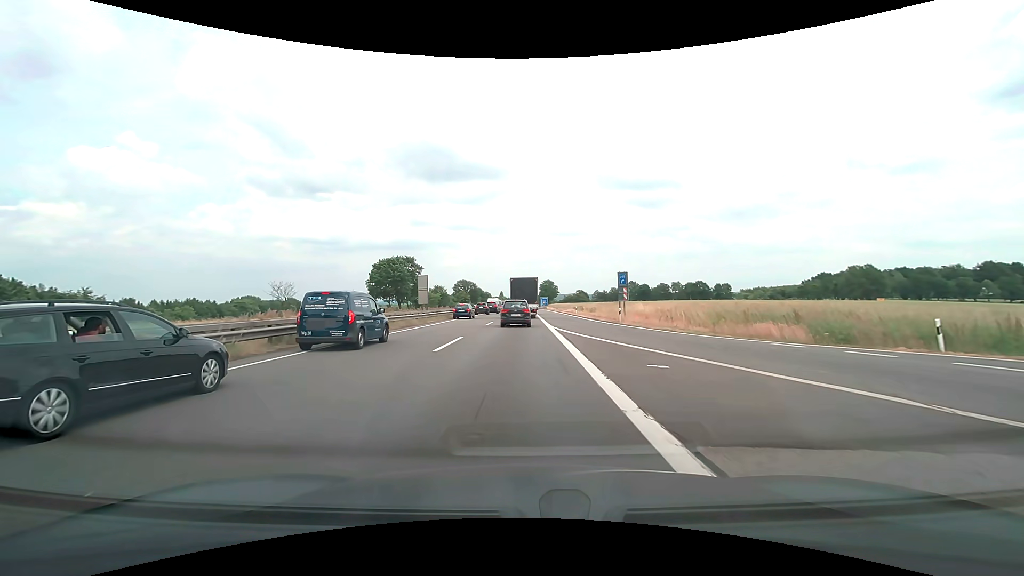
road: motorway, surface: asphalt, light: Day
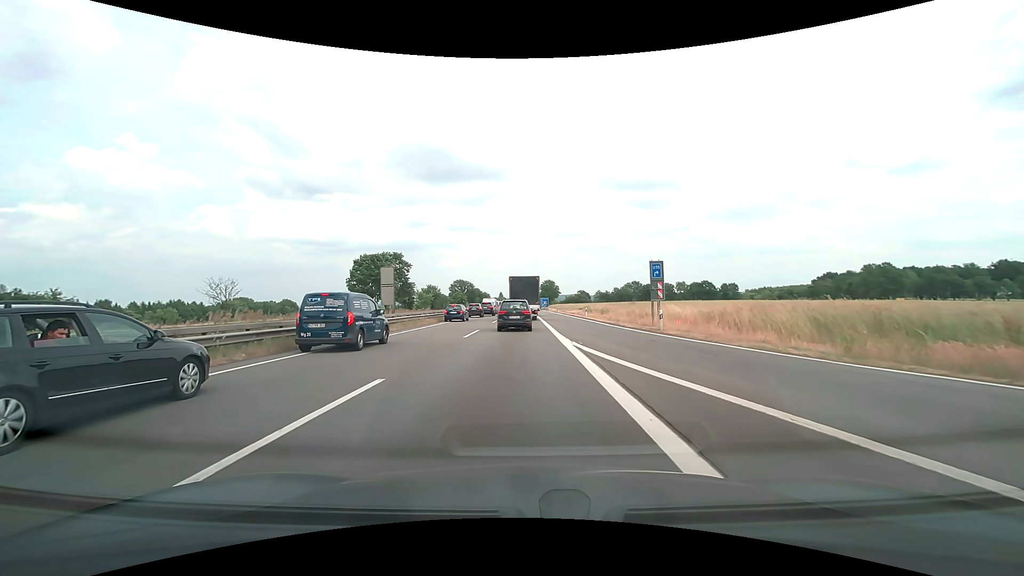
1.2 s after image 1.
(0.0, +11.3) m; 0°
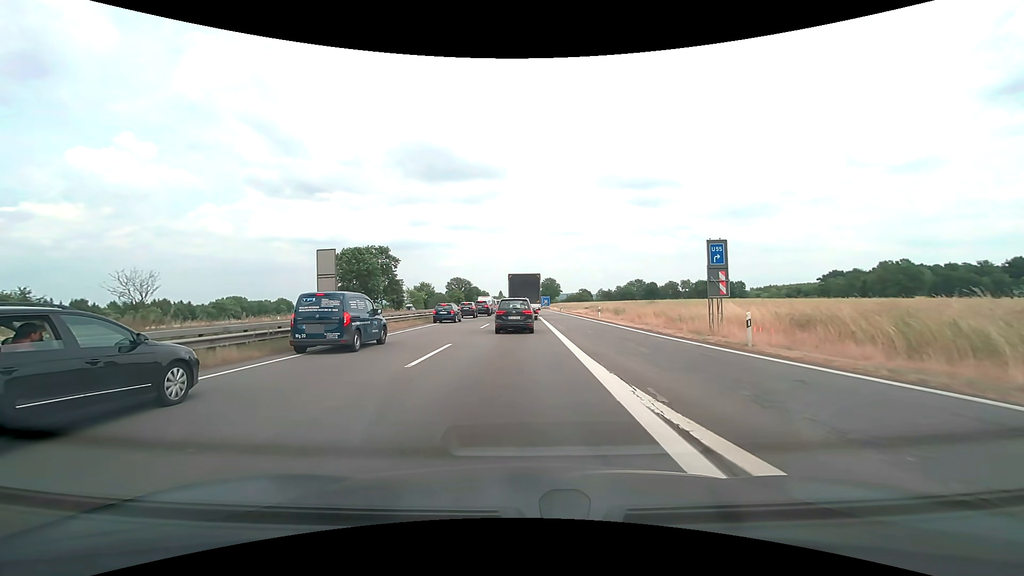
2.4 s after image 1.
(0.0, +10.1) m; 0°
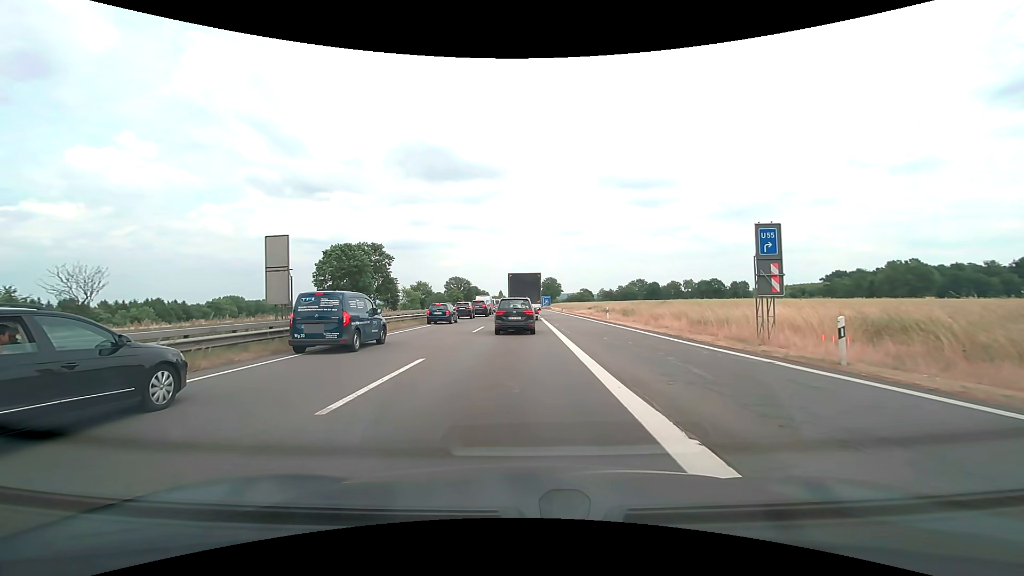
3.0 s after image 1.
(0.0, +4.5) m; 0°
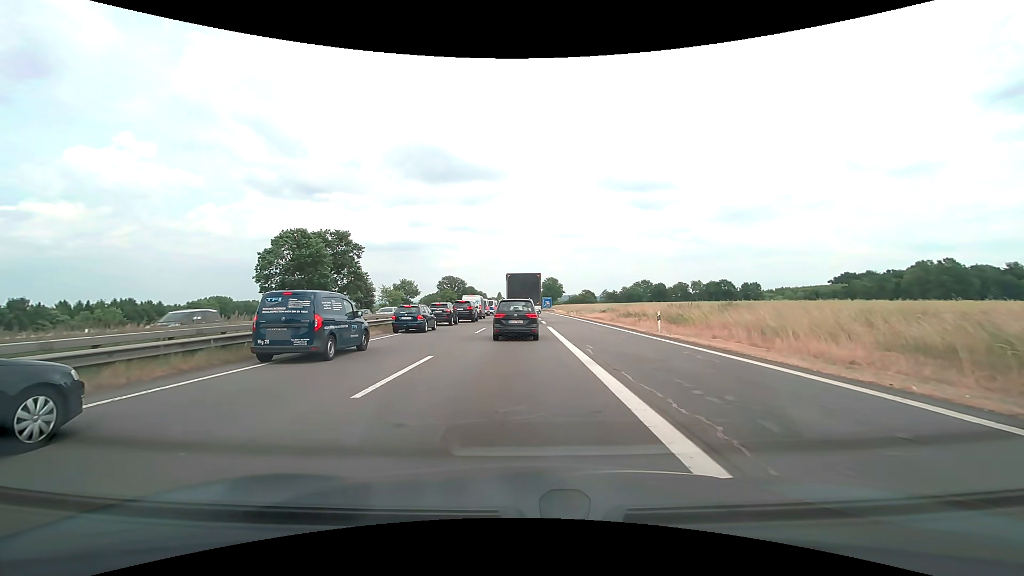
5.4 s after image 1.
(0.0, +16.5) m; 0°
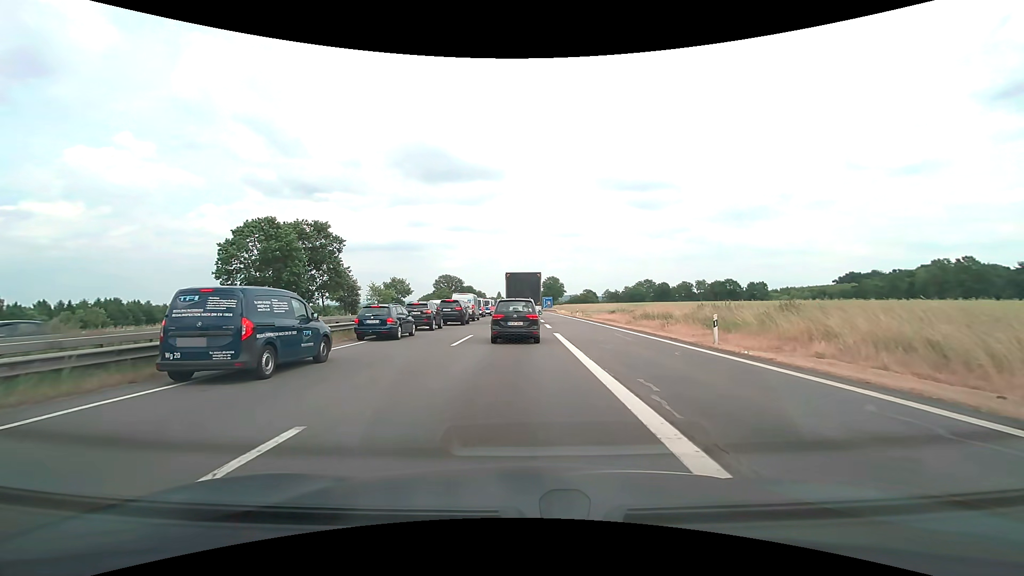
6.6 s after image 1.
(0.0, +7.8) m; 0°
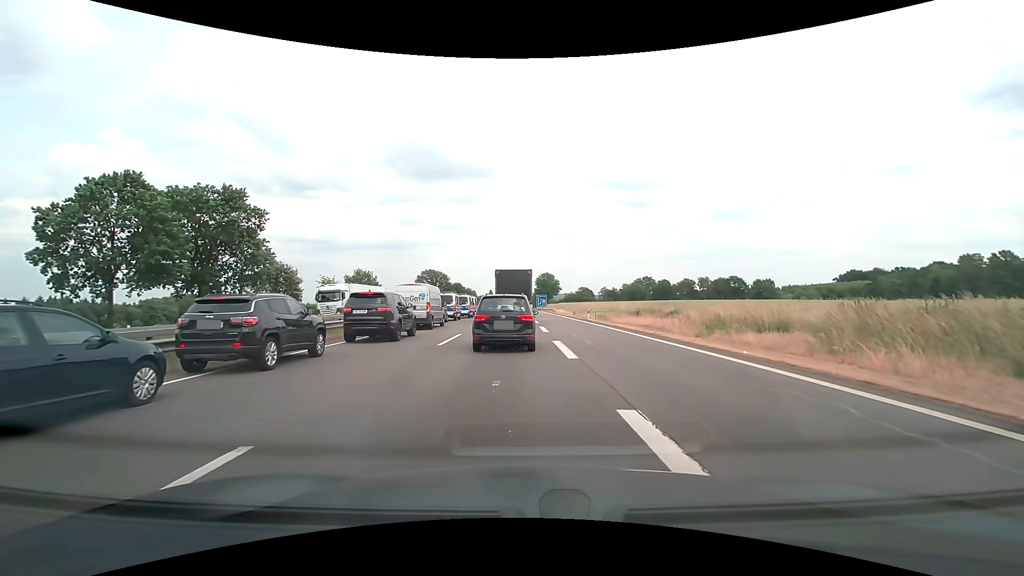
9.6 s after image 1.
(0.0, +18.4) m; 0°
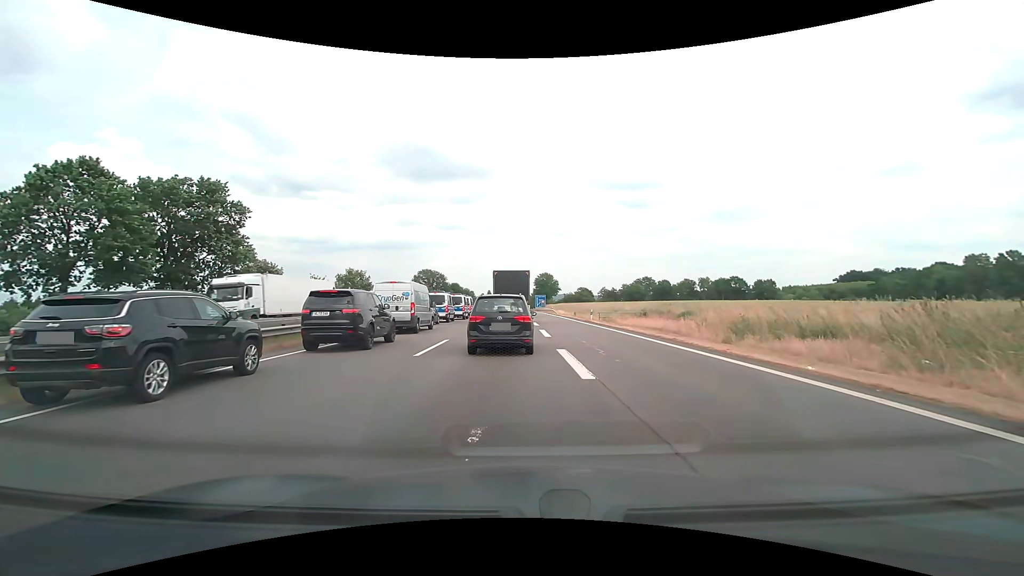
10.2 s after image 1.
(0.0, +3.3) m; 0°
(0, +10) (0, +20) (0, +30) (0, +40) (0, +50) (0, +60) (0, +70) (0, +80) (-1, +90) (-1, +100) m
